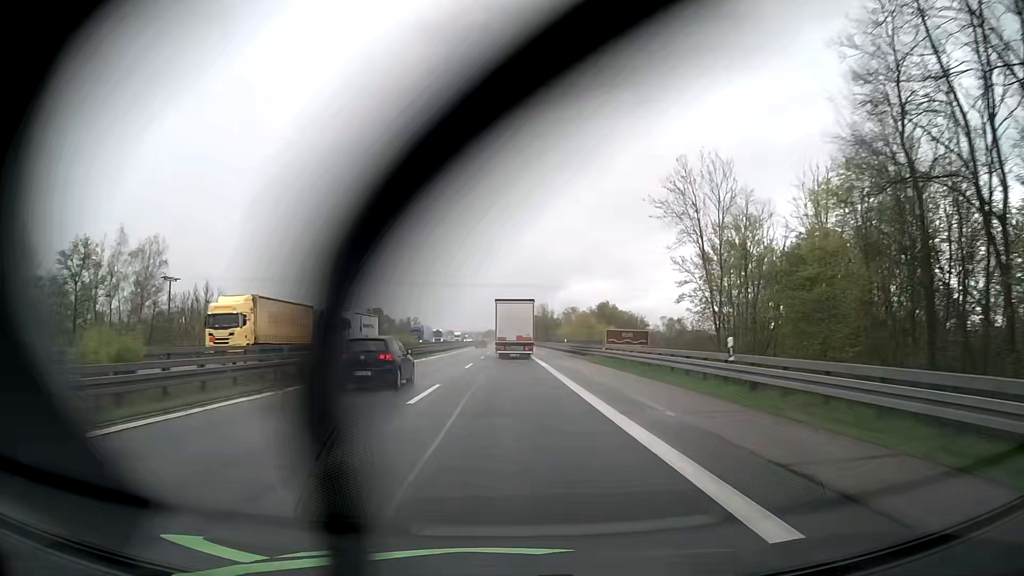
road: motorway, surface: asphalt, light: Day
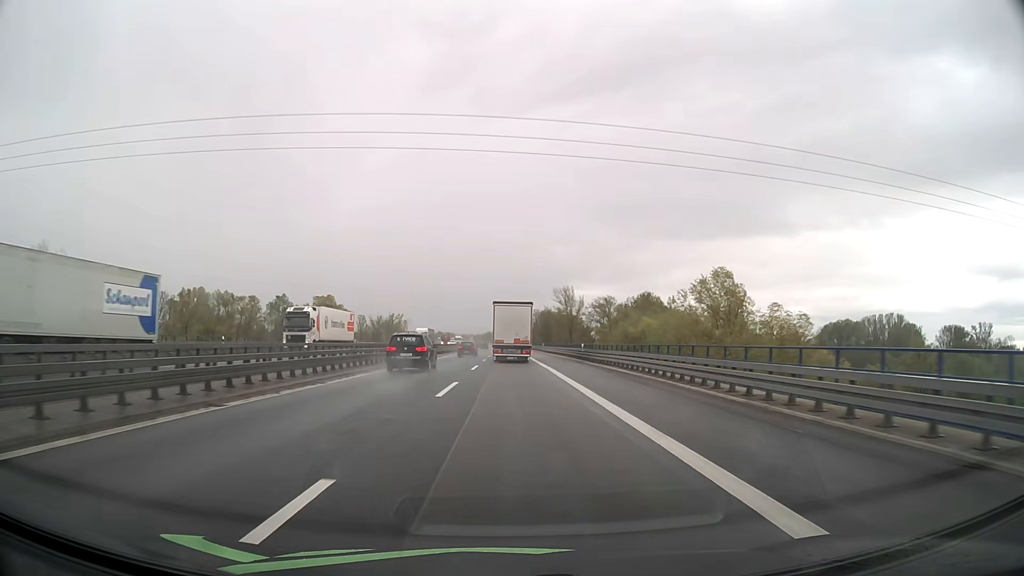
(0.0, +64.1) m; 0°
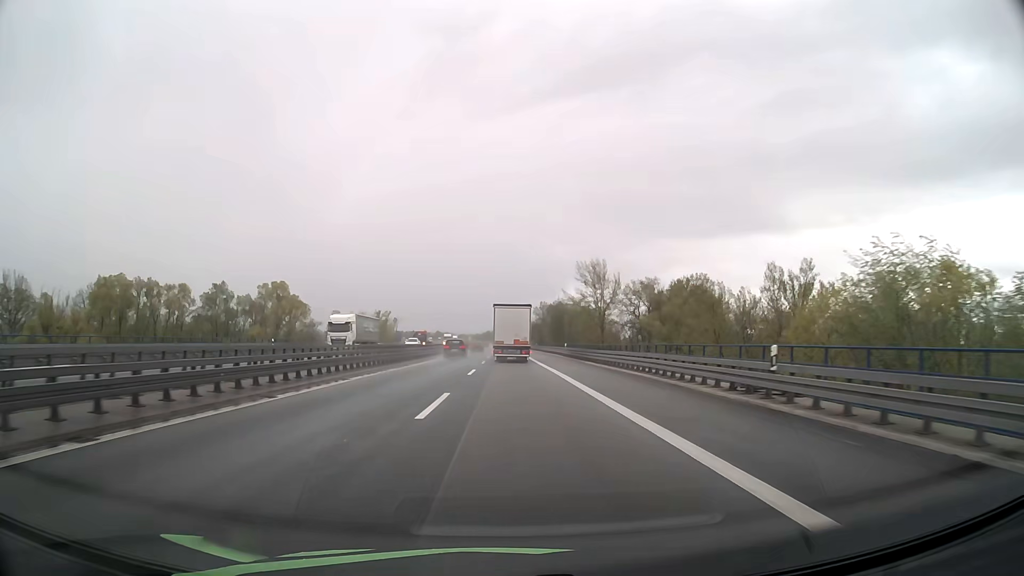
(0.0, +37.2) m; 0°
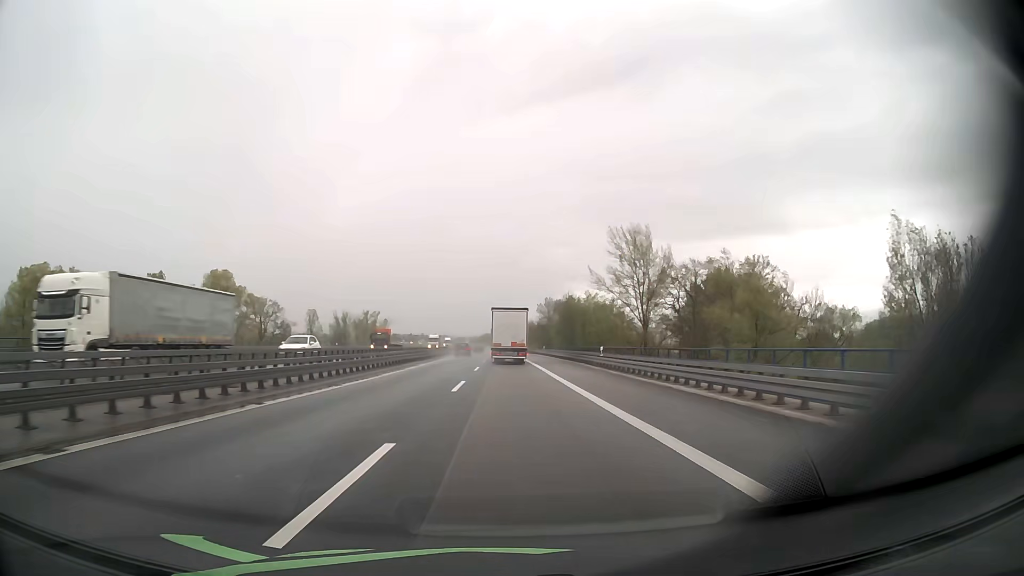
(0.0, +24.9) m; 0°
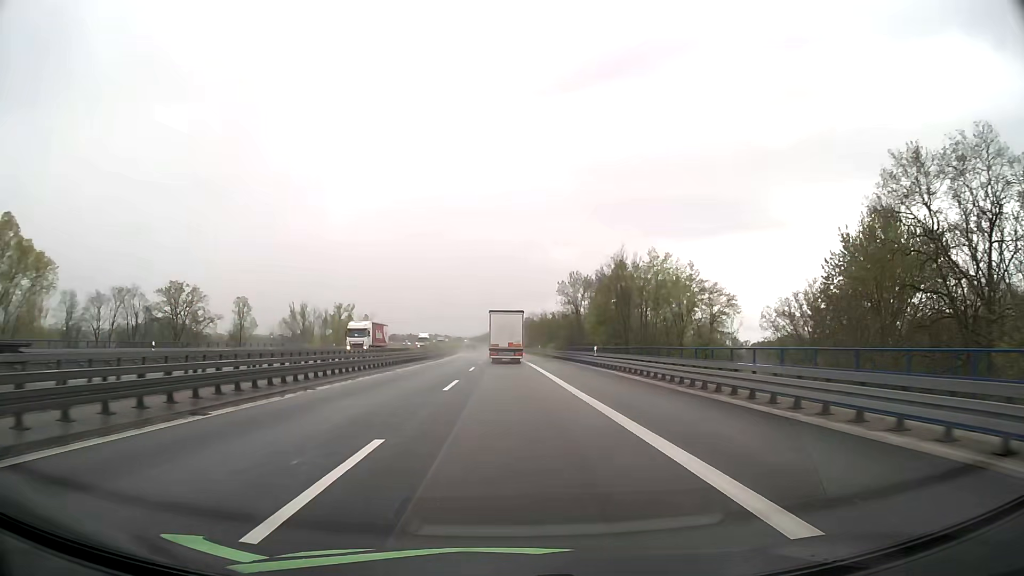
(0.0, +51.0) m; 0°
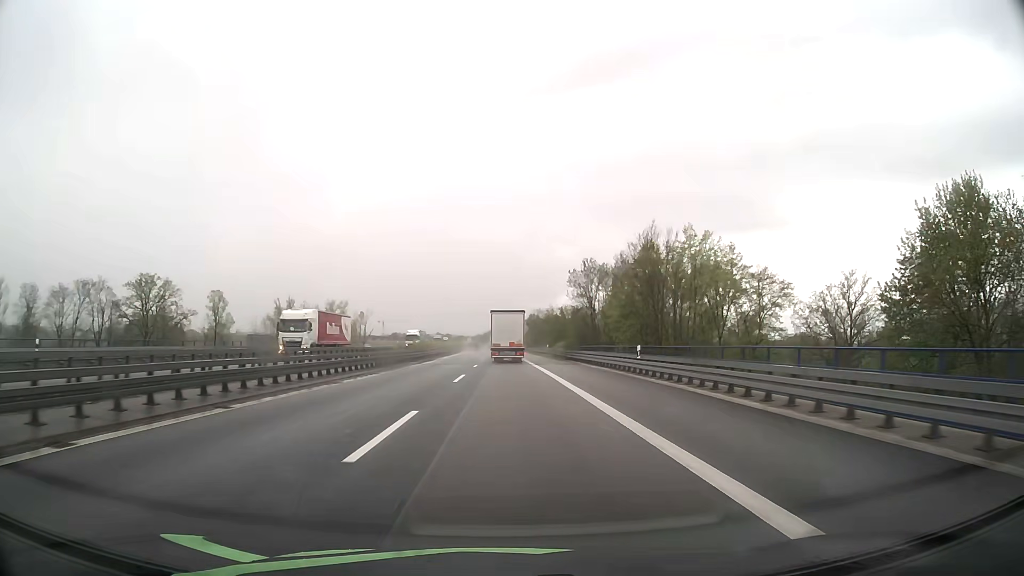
(0.0, +13.0) m; 0°
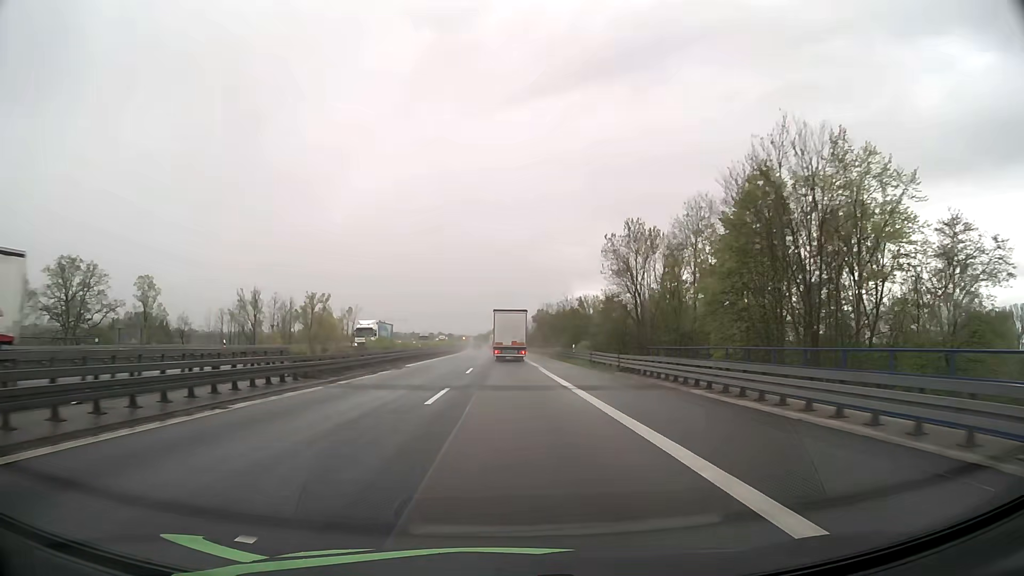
(-0.1, +26.3) m; 0°
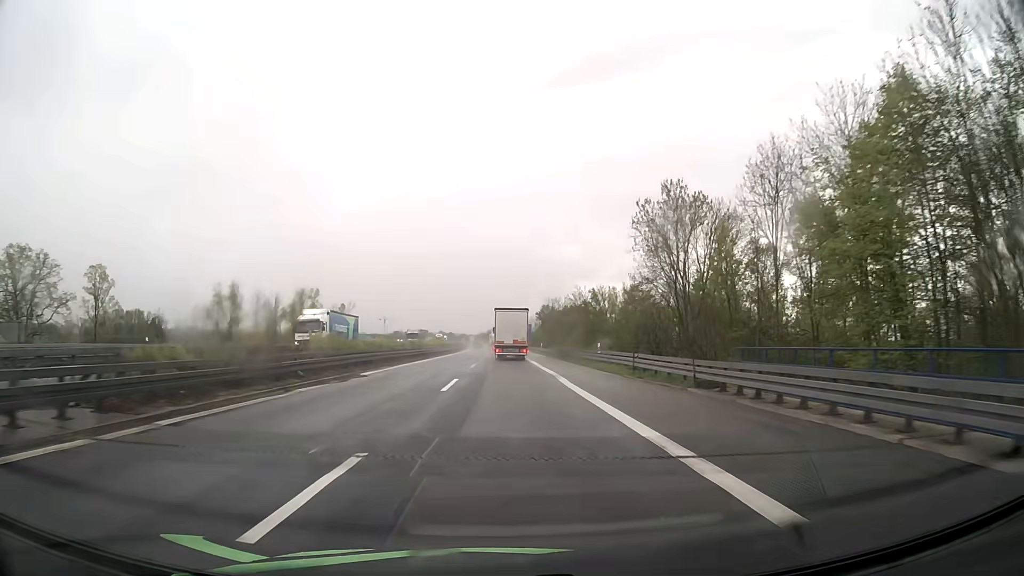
(0.0, +13.3) m; 0°
(0, +10) (0, +20) (0, +30) (0, +40) (0, +50) (0, +60) (0, +70) (-1, +80) (-1, +90) (-1, +100) m
